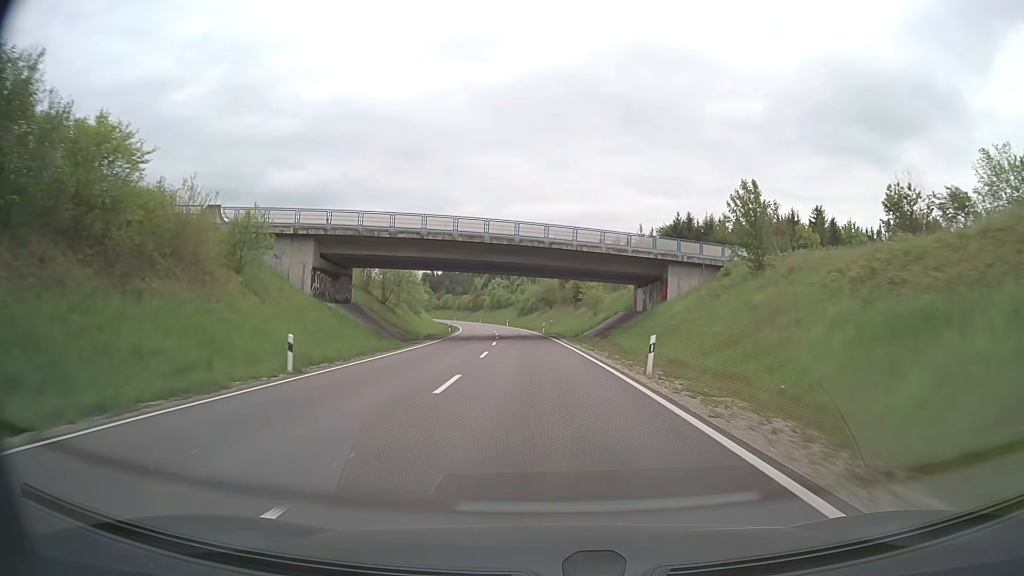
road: primary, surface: asphalt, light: Day
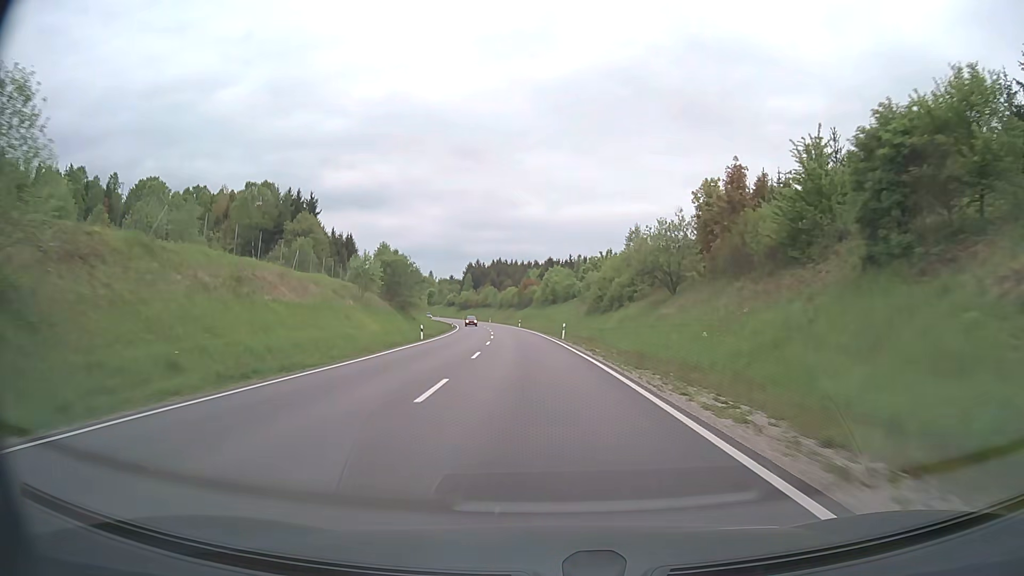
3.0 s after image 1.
(-3.7, +74.0) m; -5°
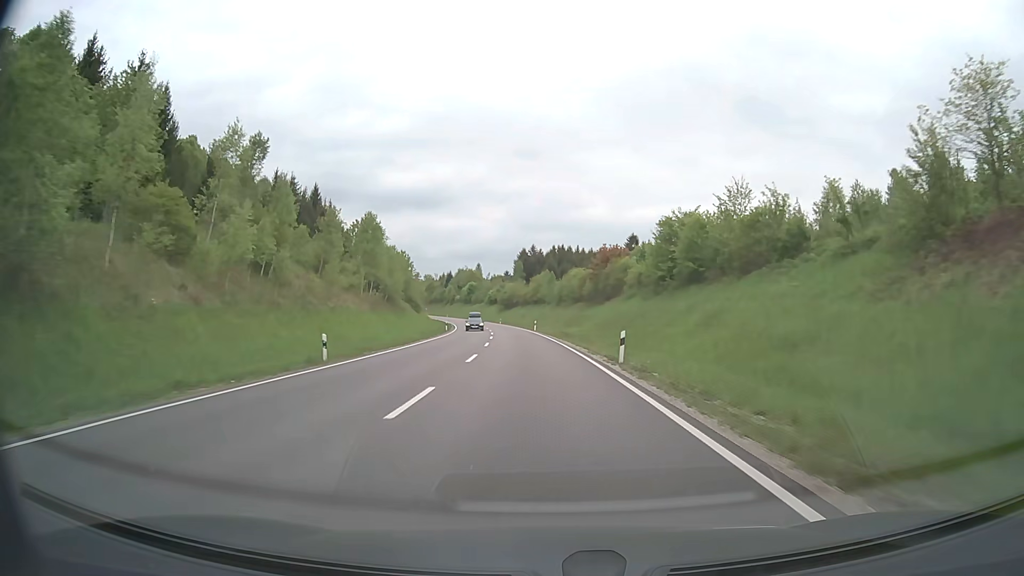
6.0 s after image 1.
(-4.2, +74.5) m; -6°
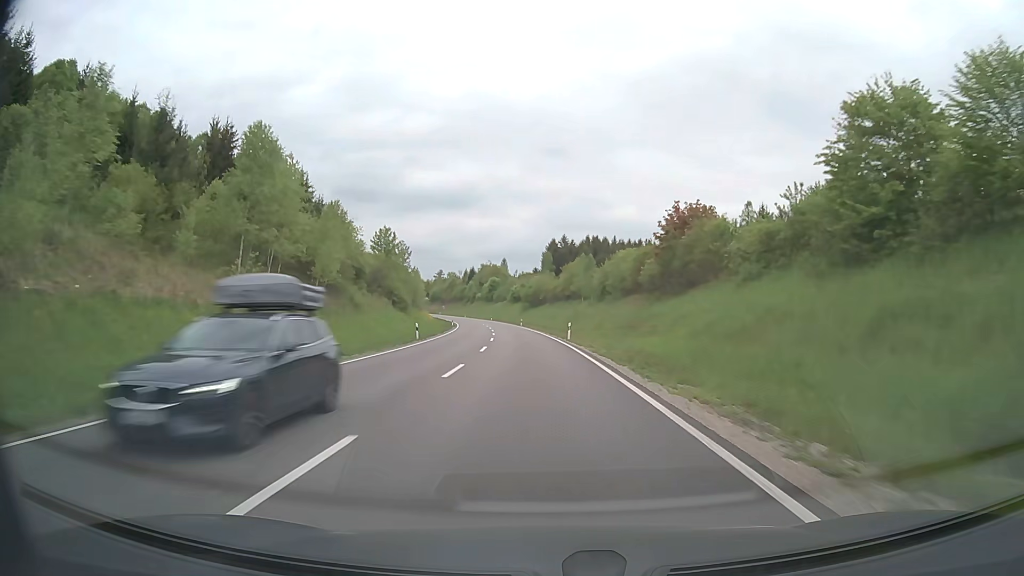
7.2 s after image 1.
(-0.7, +30.0) m; -3°
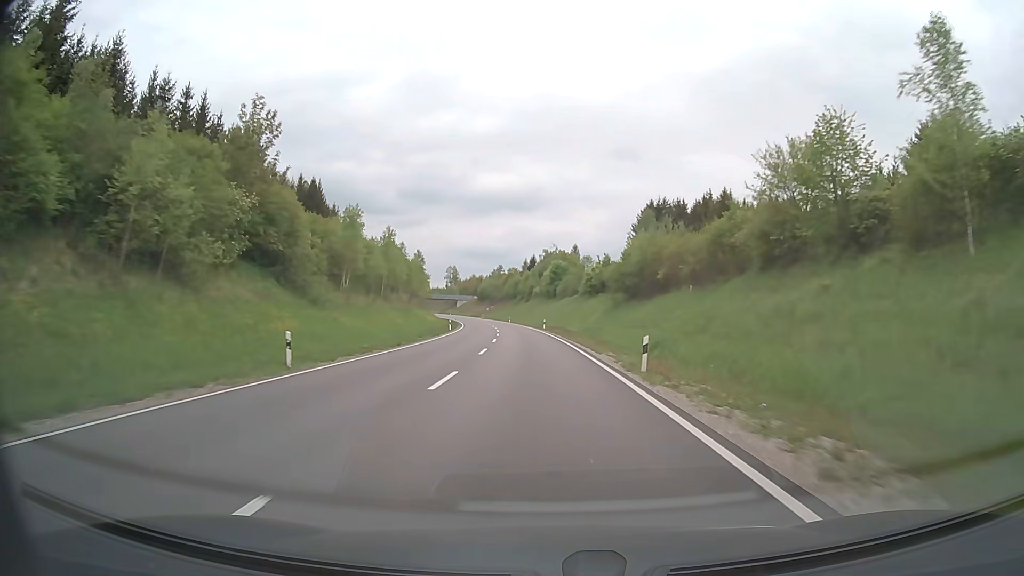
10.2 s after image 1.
(-4.2, +75.2) m; -6°
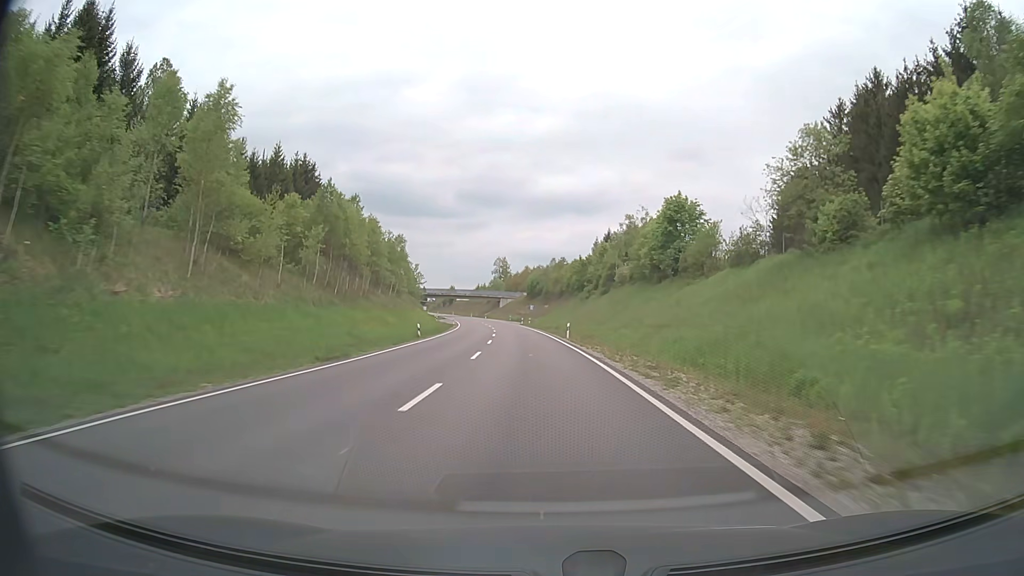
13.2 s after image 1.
(-3.8, +75.5) m; -6°
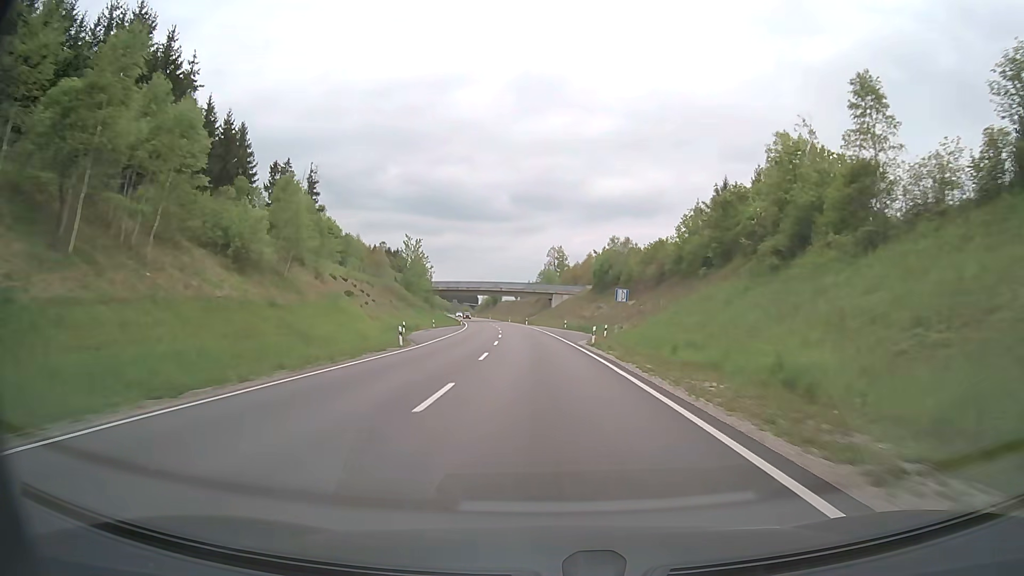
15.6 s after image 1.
(-2.7, +60.5) m; -5°
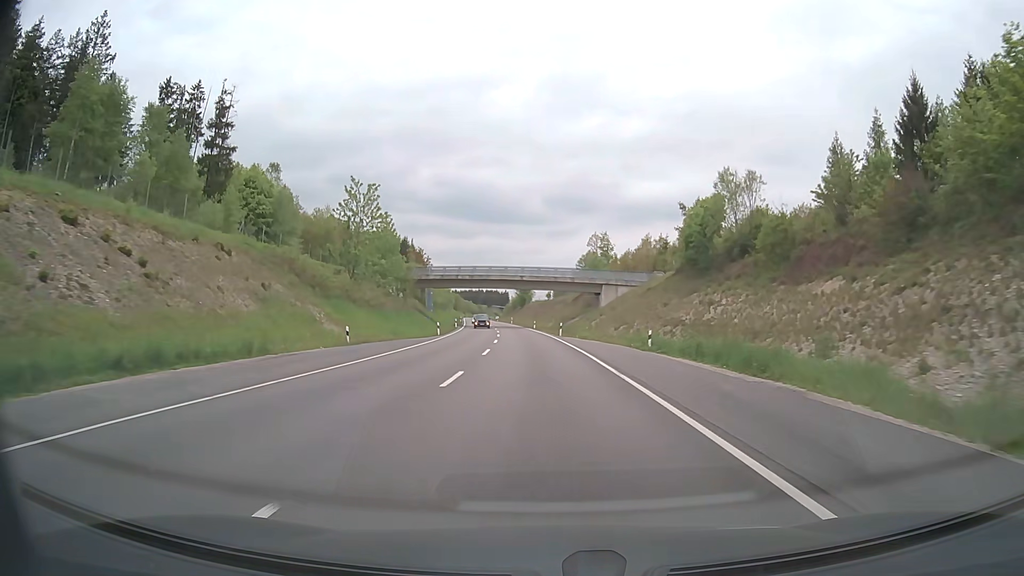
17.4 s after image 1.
(-1.2, +45.4) m; -3°
